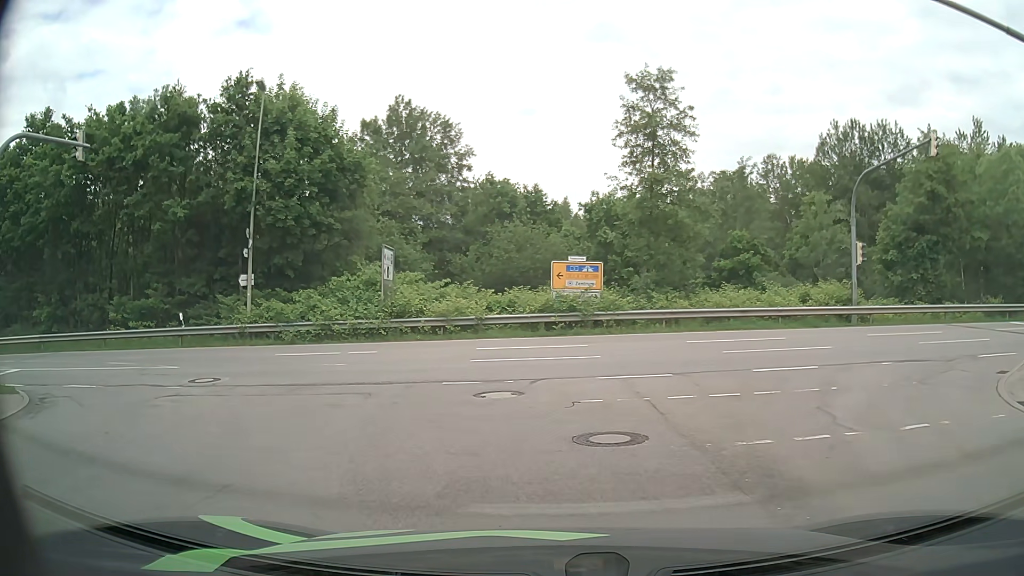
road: residential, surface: asphalt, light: Day
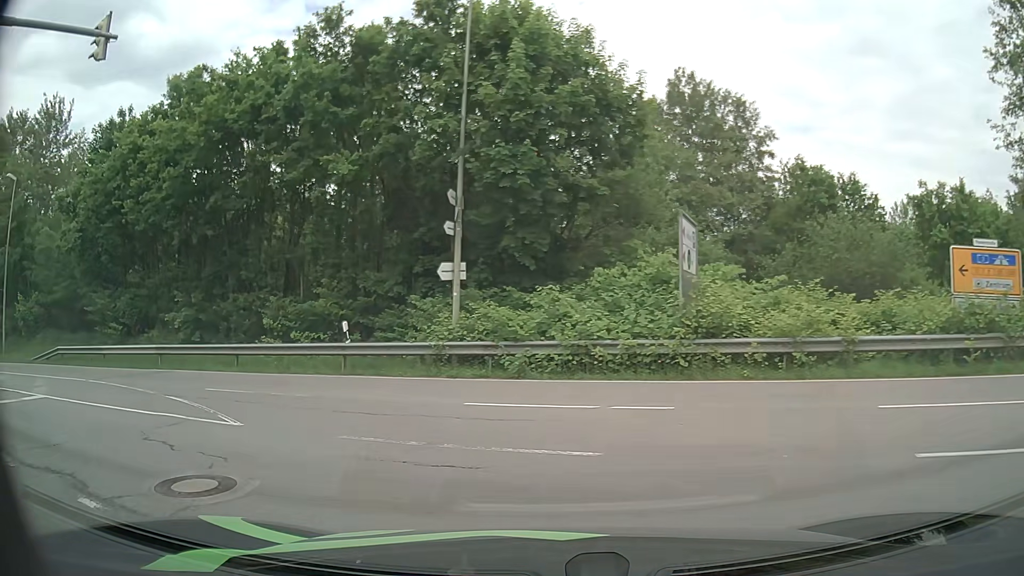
(-1.9, +10.2) m; -23°
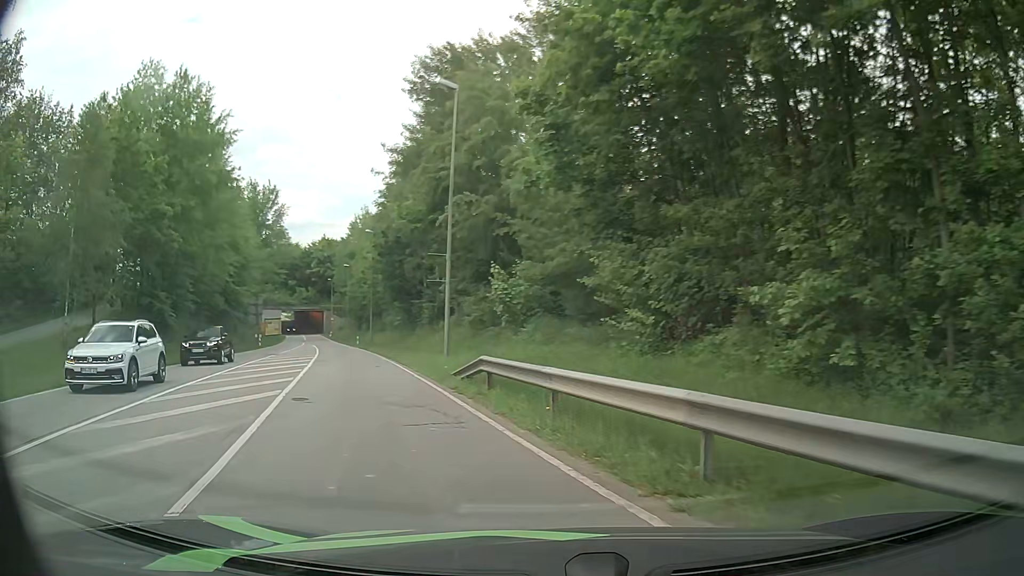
(-7.6, +15.5) m; -52°
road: secondary
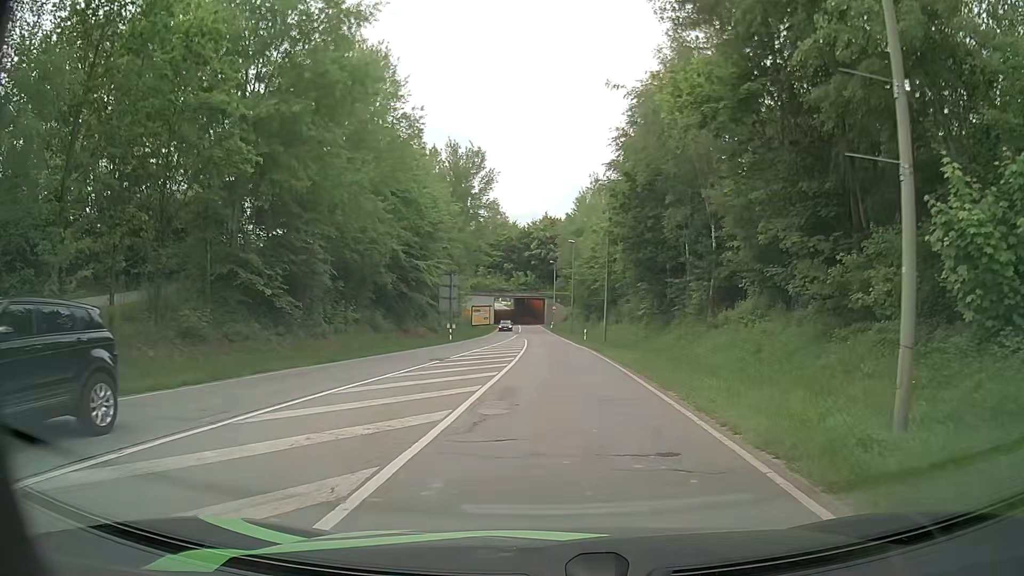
(-4.6, +17.0) m; -20°
